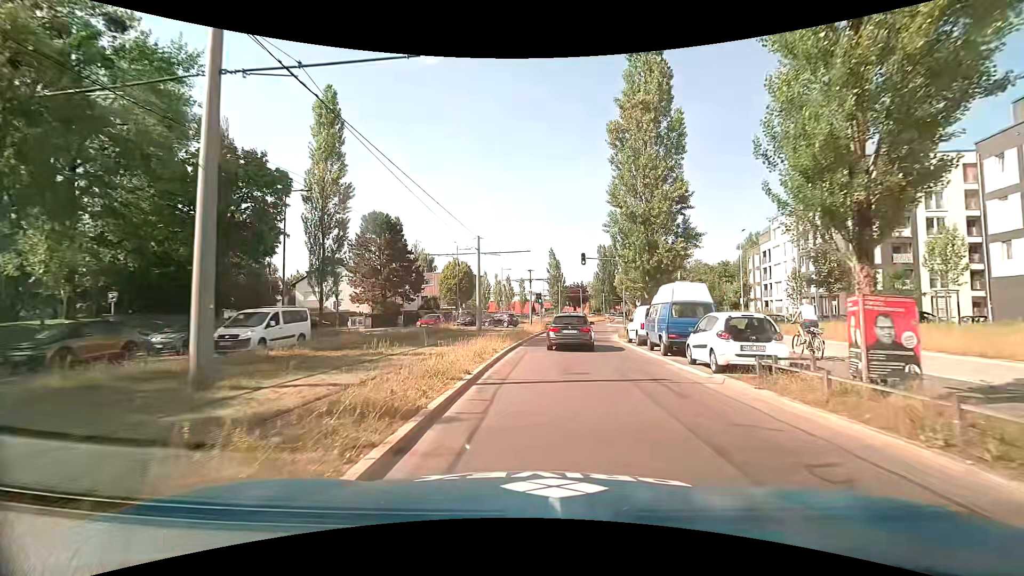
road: secondary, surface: asphalt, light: Day
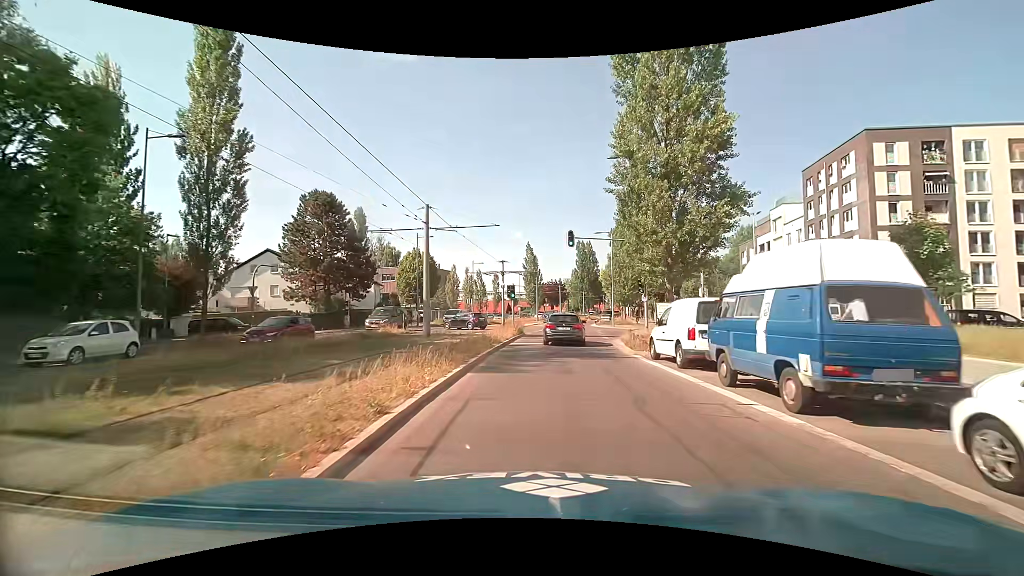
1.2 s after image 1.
(+0.3, +10.4) m; +3°
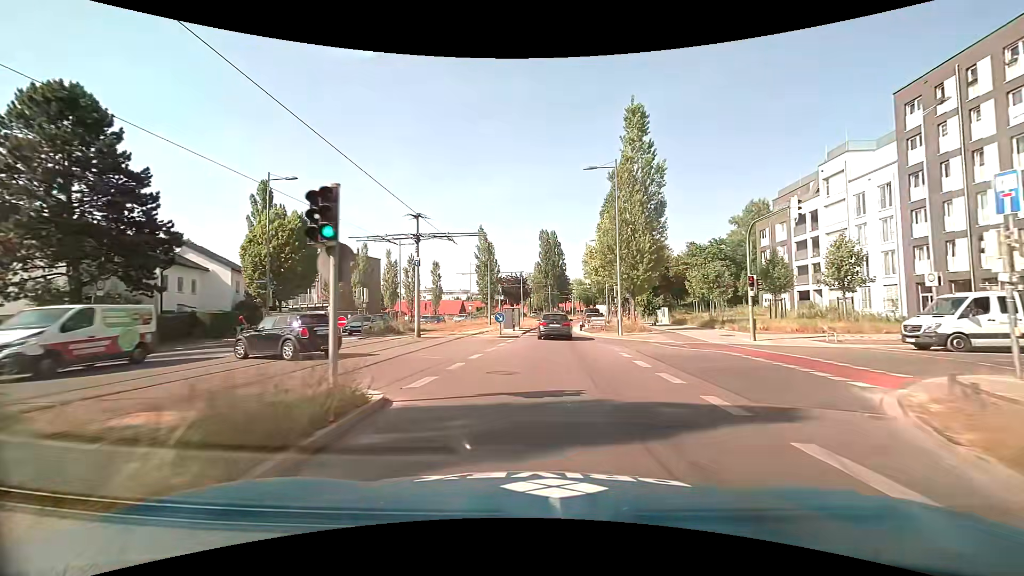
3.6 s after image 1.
(+0.9, +25.5) m; +4°
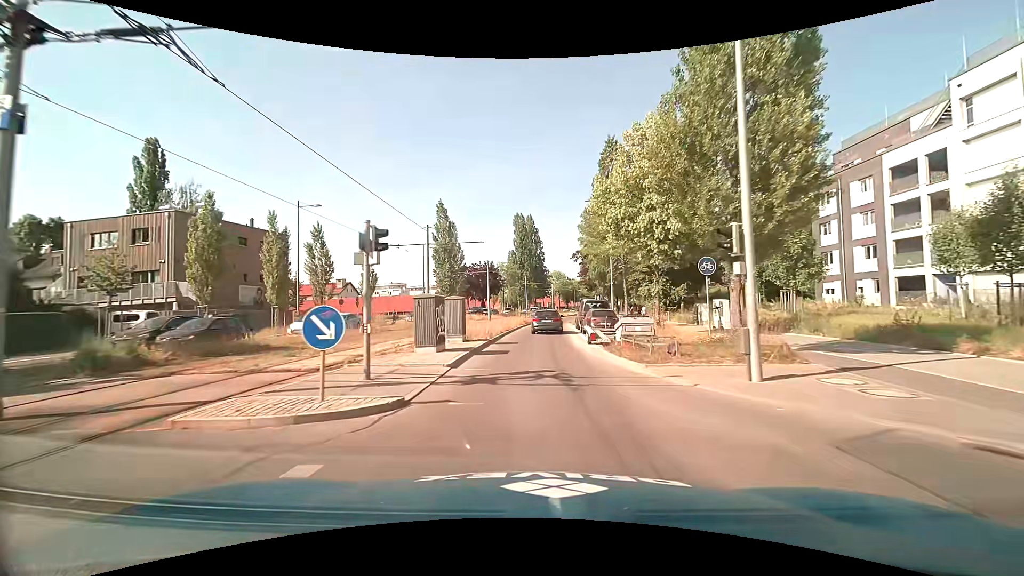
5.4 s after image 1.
(+0.7, +21.0) m; +3°
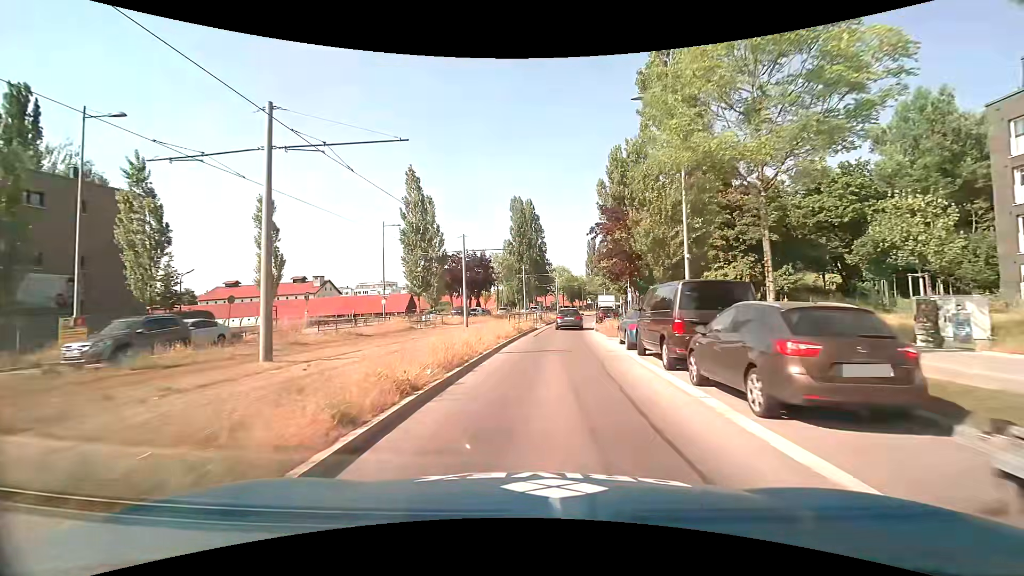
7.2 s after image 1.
(+0.1, +19.9) m; 0°
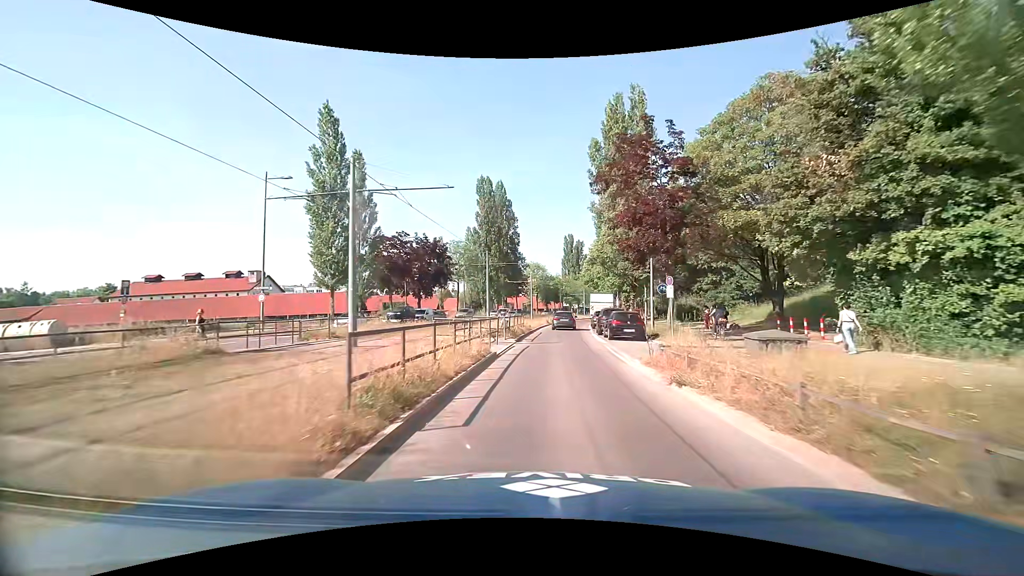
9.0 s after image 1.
(+0.2, +19.2) m; +3°
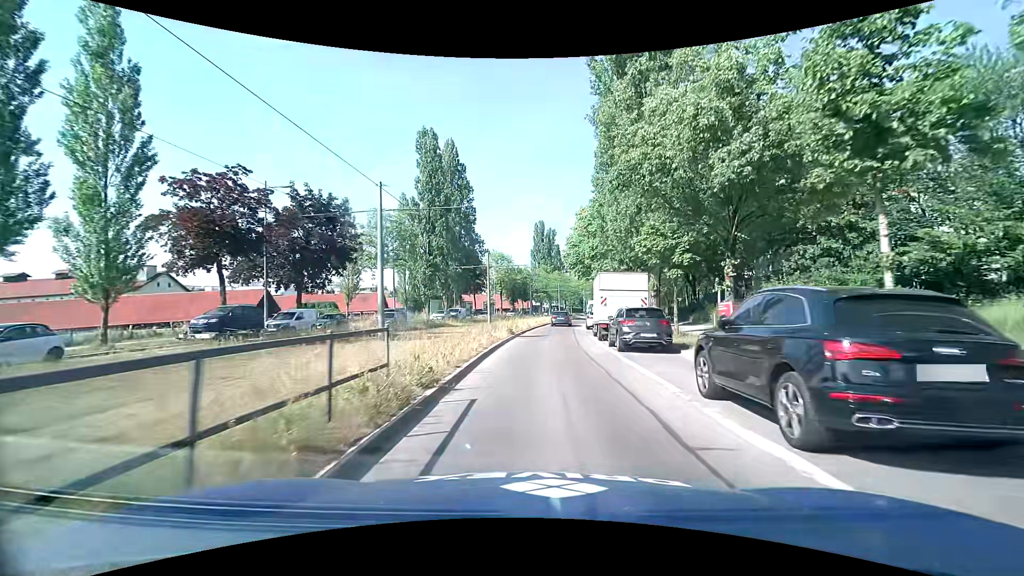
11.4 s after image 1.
(+0.8, +25.2) m; +4°
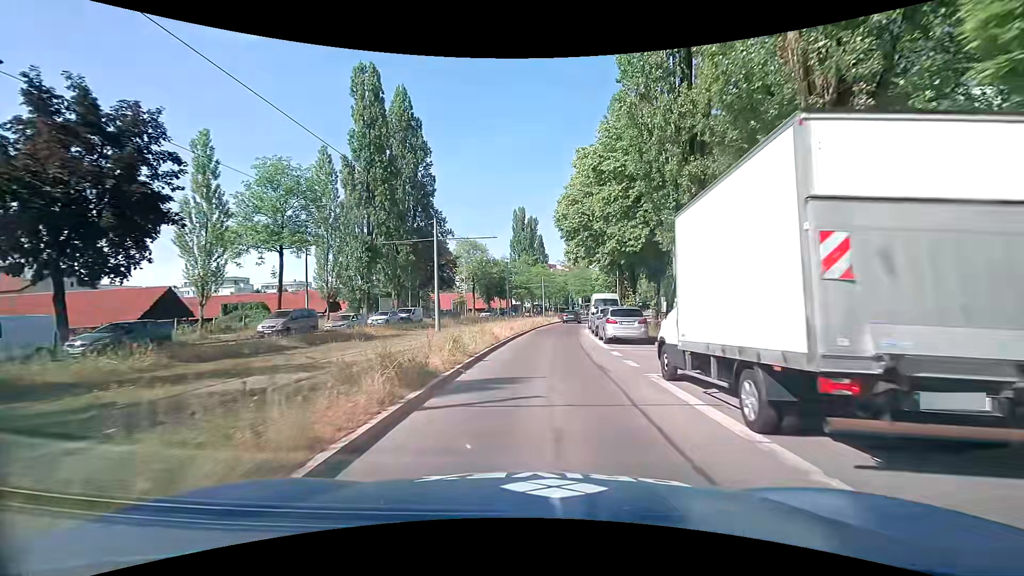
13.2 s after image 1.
(+0.3, +18.2) m; +2°
(0, +10) (0, +20) (+1, +30) (+2, +40) (+3, +50) (+4, +60) (+6, +70) (+8, +79) (+11, +89) (+13, +99) m
